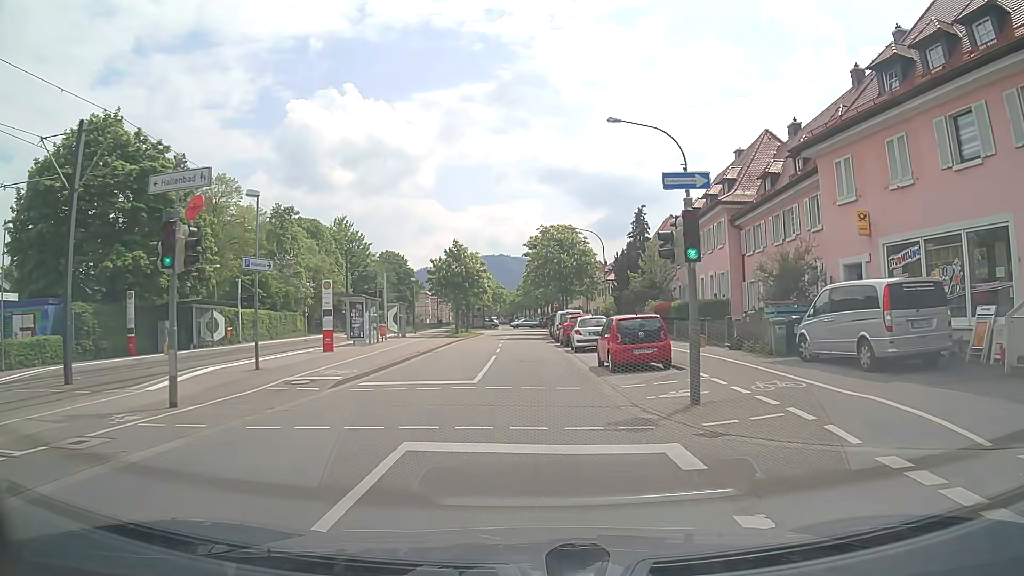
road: residential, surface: asphalt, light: Day
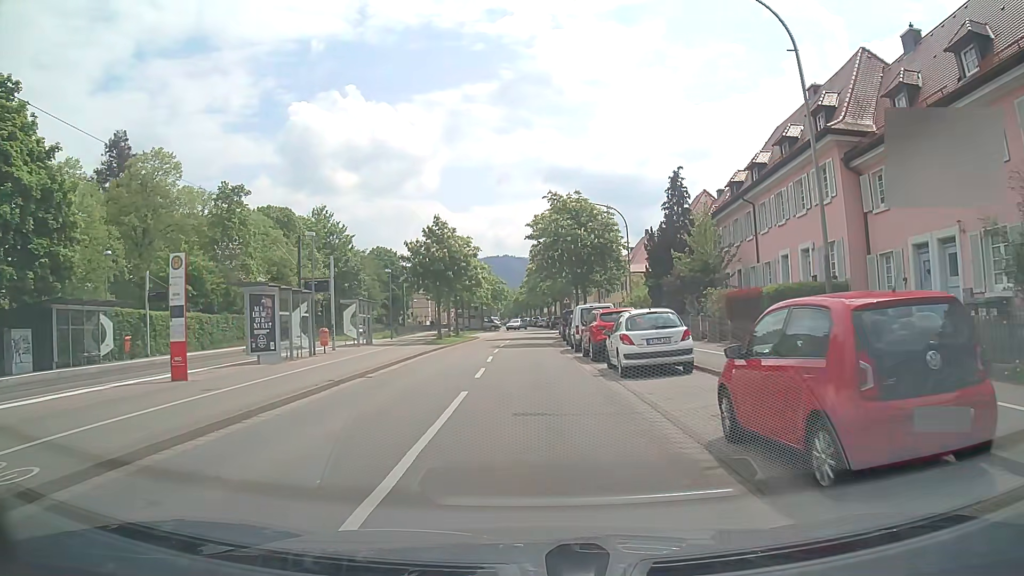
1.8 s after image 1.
(0.0, +13.0) m; 0°
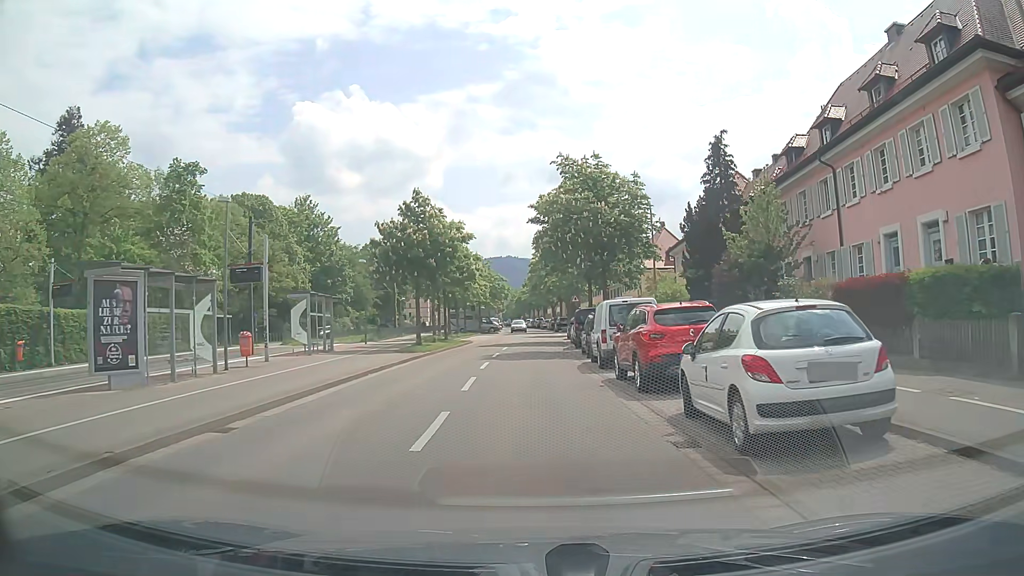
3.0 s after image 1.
(0.0, +8.7) m; 0°
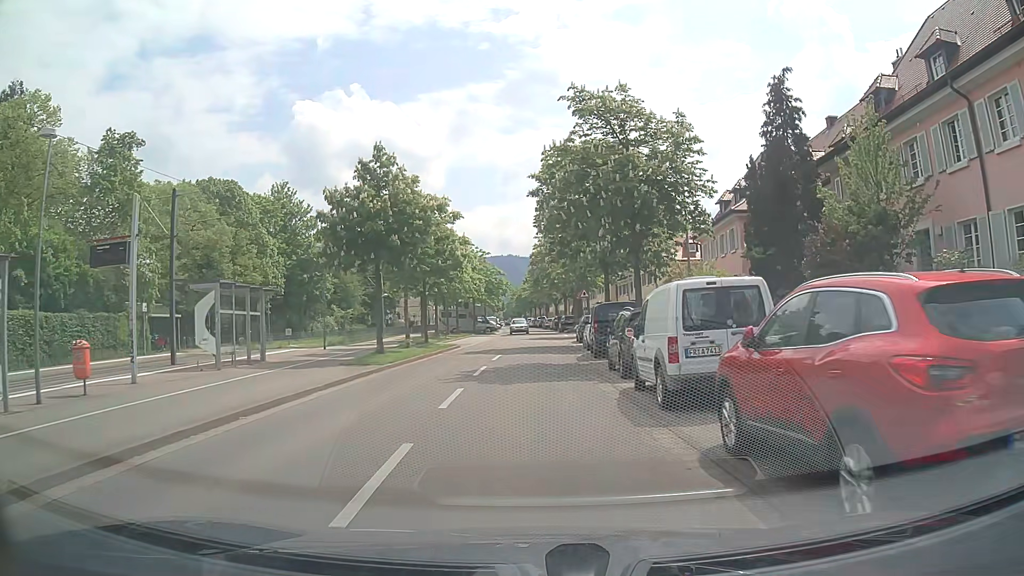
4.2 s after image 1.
(0.0, +8.6) m; 0°
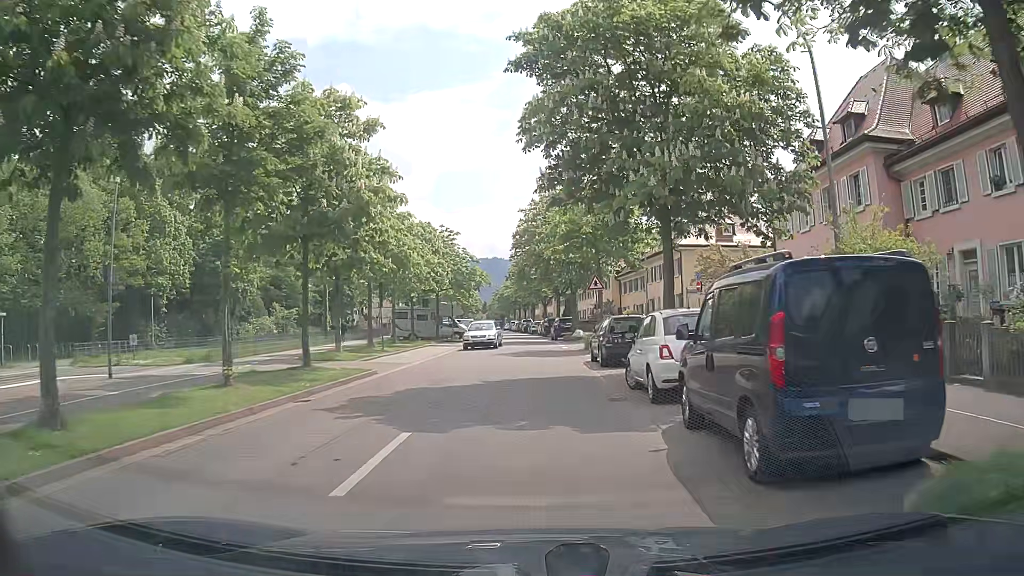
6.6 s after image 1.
(0.0, +17.2) m; +1°
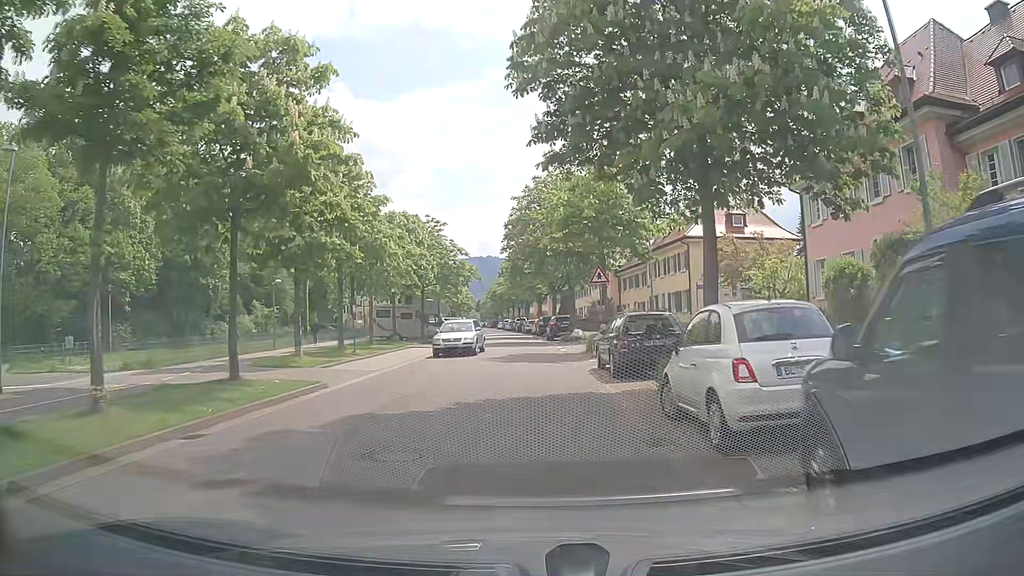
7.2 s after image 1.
(0.0, +4.3) m; +1°
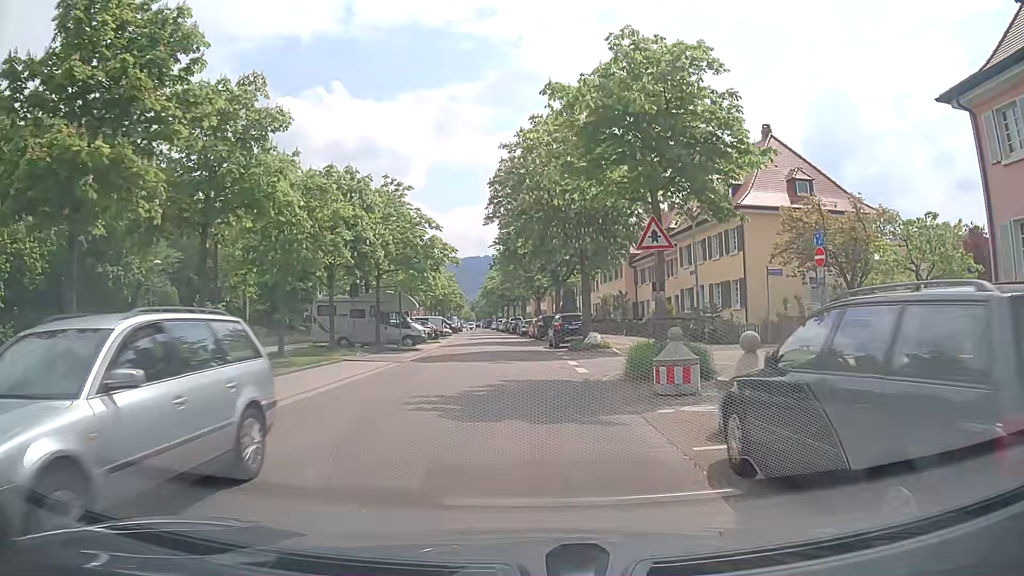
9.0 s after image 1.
(0.0, +12.7) m; 0°
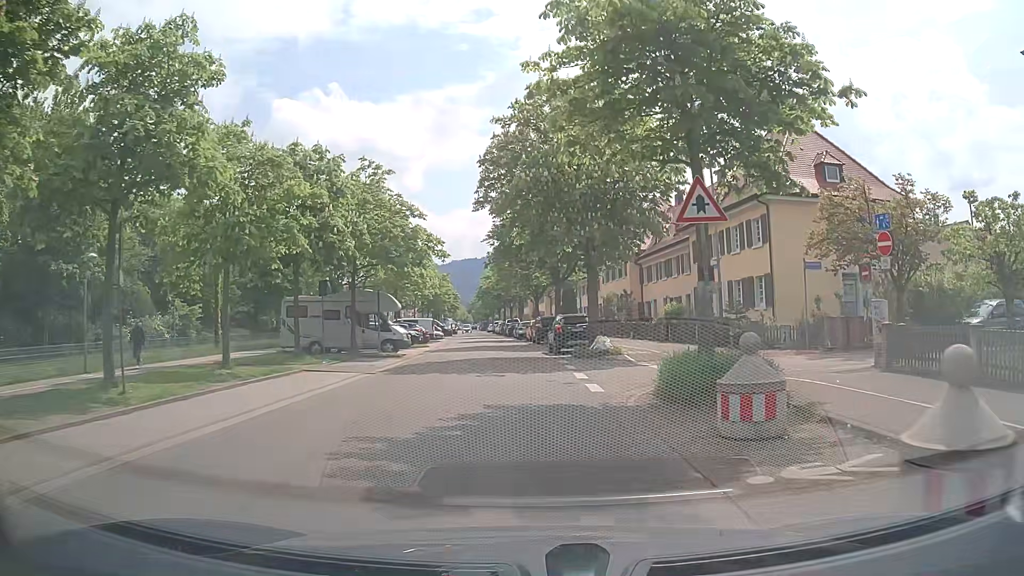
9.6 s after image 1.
(0.0, +4.2) m; +2°
(0, +10) (-1, +20) (-1, +30) (-2, +40) (-3, +50) (-4, +60) (-5, +70) (-7, +80) (-8, +90) (-9, +100) m
